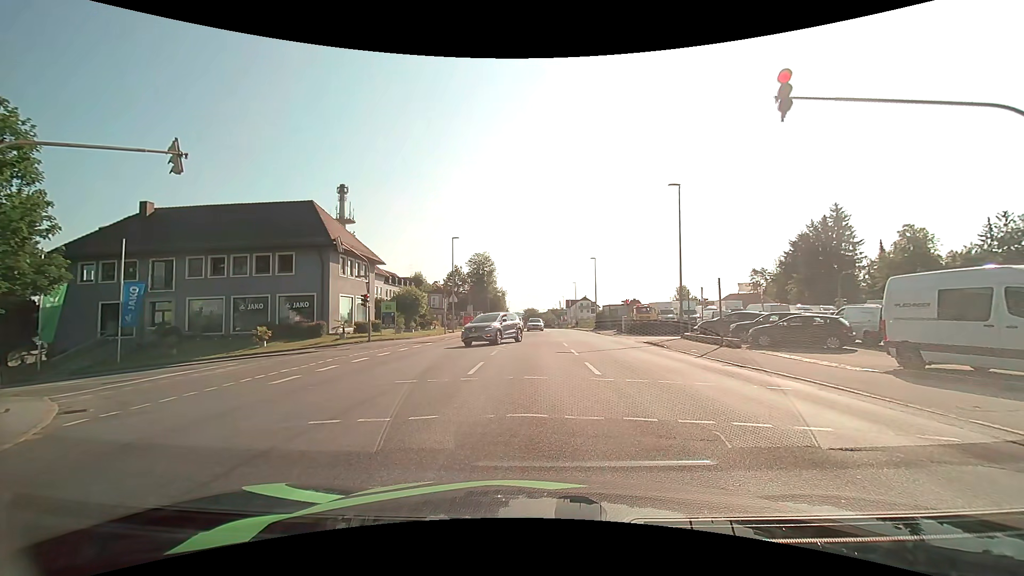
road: tertiary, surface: asphalt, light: Day
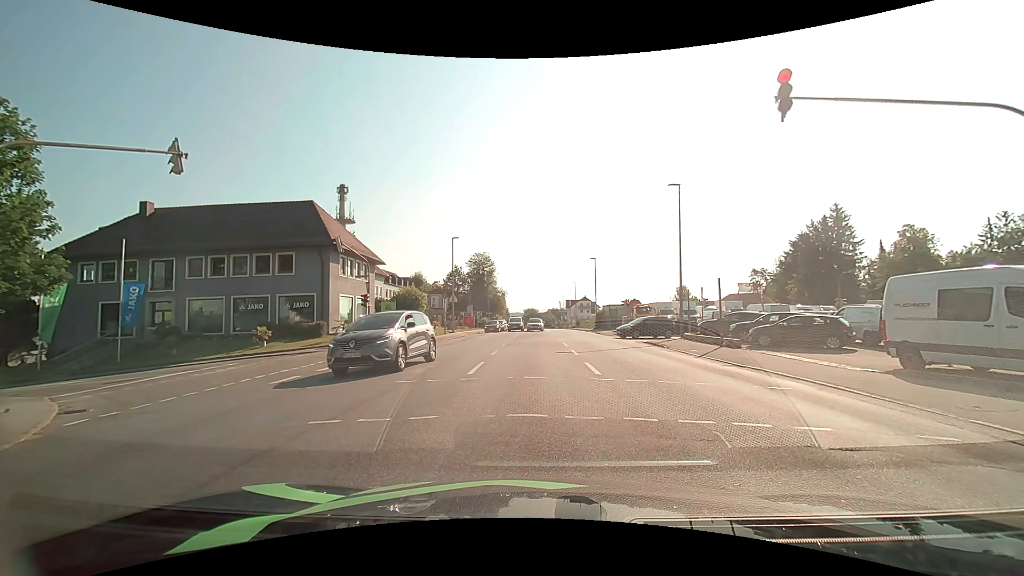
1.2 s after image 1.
(0.0, 0.0) m; 0°
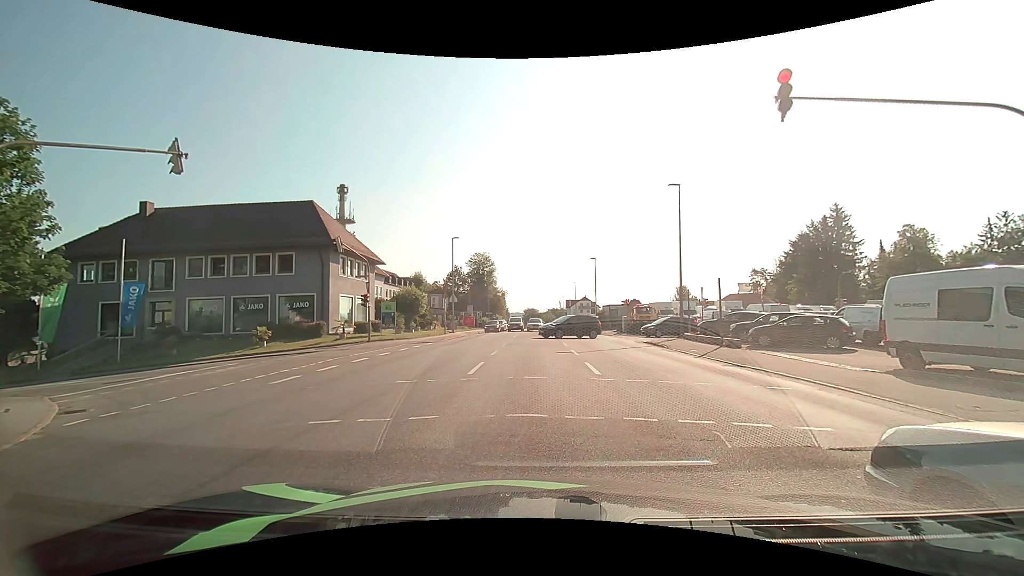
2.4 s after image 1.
(0.0, 0.0) m; 0°
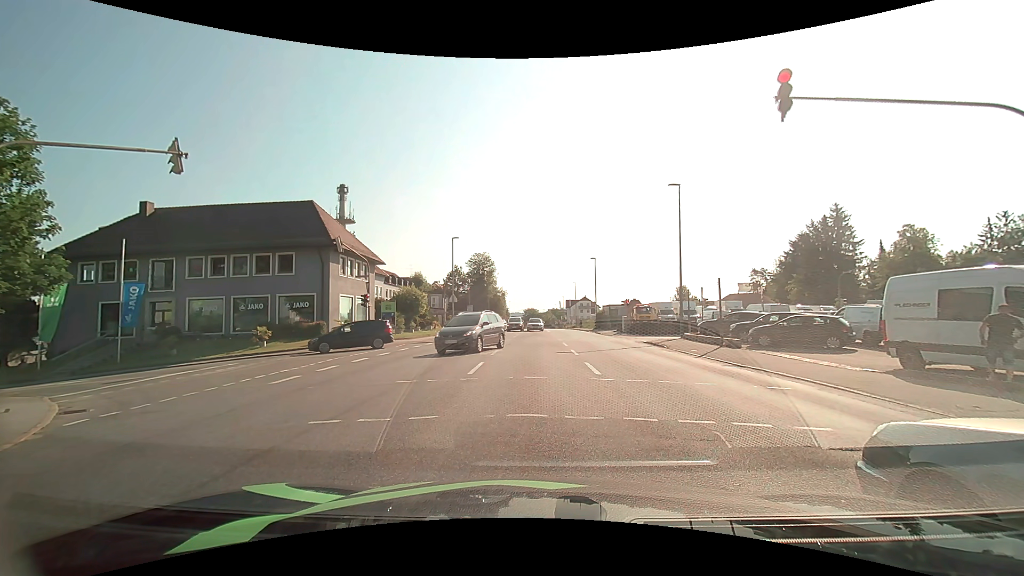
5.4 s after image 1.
(0.0, 0.0) m; 0°
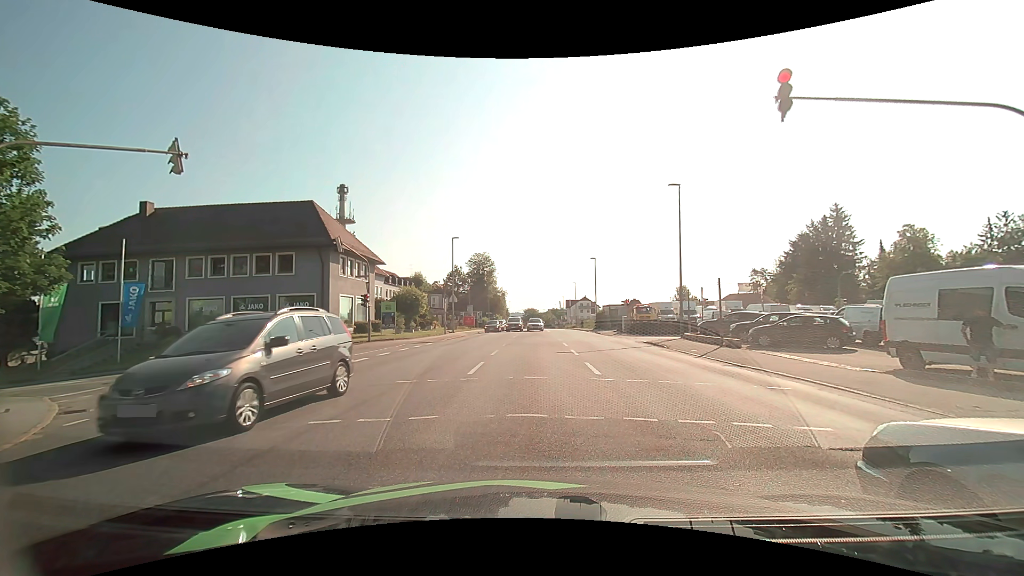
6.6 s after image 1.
(0.0, 0.0) m; 0°
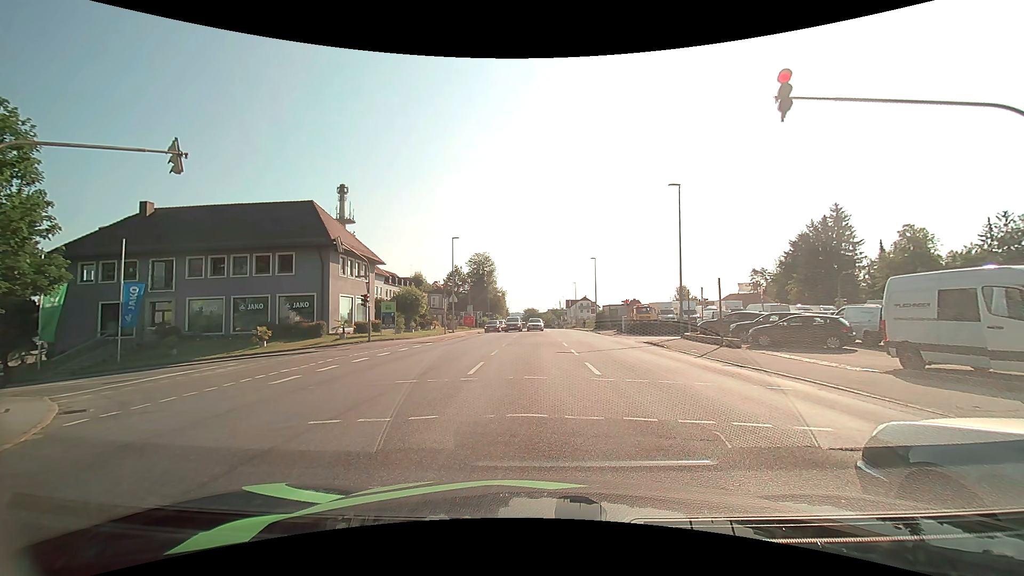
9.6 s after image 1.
(0.0, 0.0) m; 0°
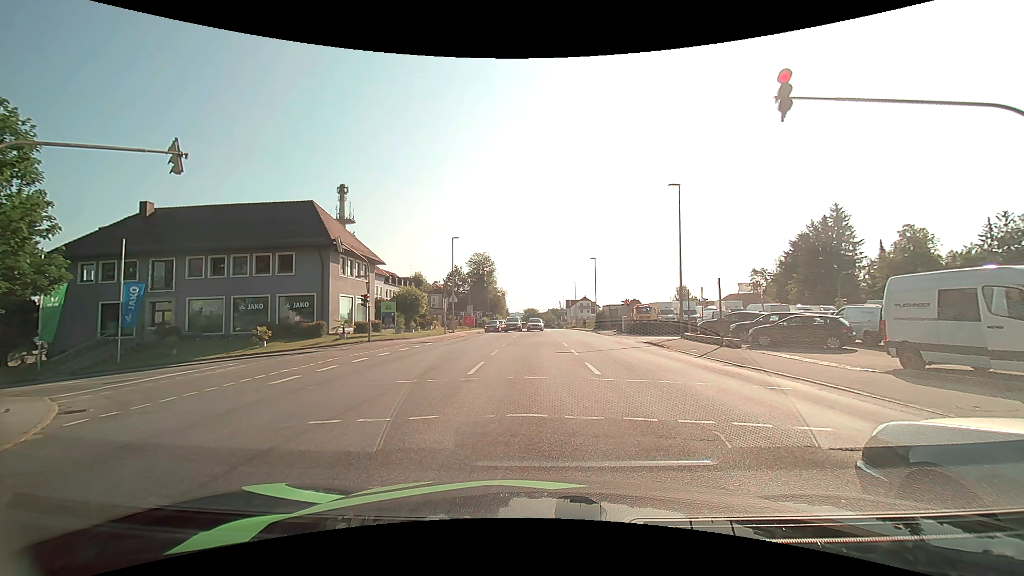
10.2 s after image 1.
(0.0, 0.0) m; 0°
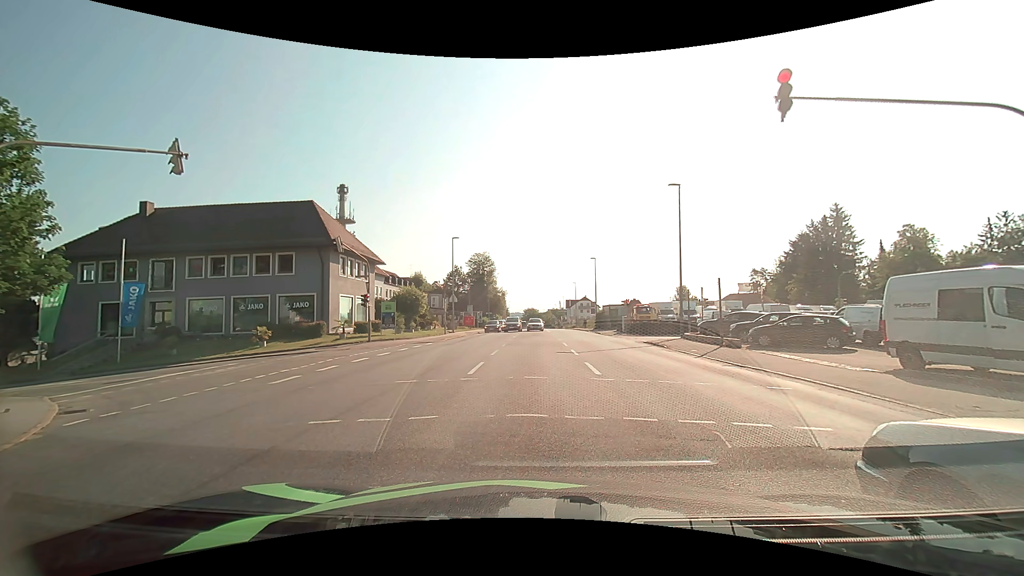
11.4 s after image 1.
(0.0, 0.0) m; 0°
